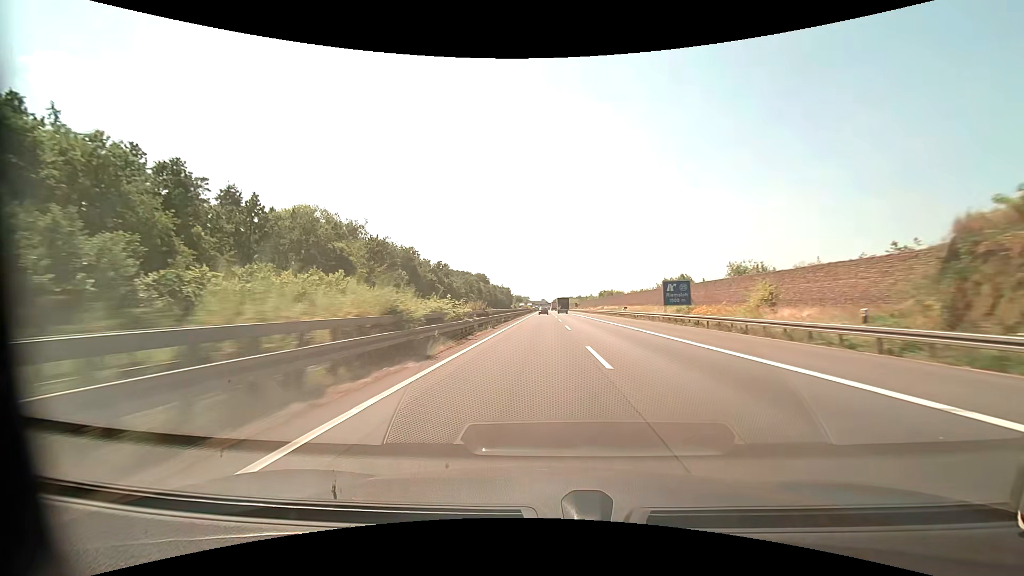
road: motorway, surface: asphalt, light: Day
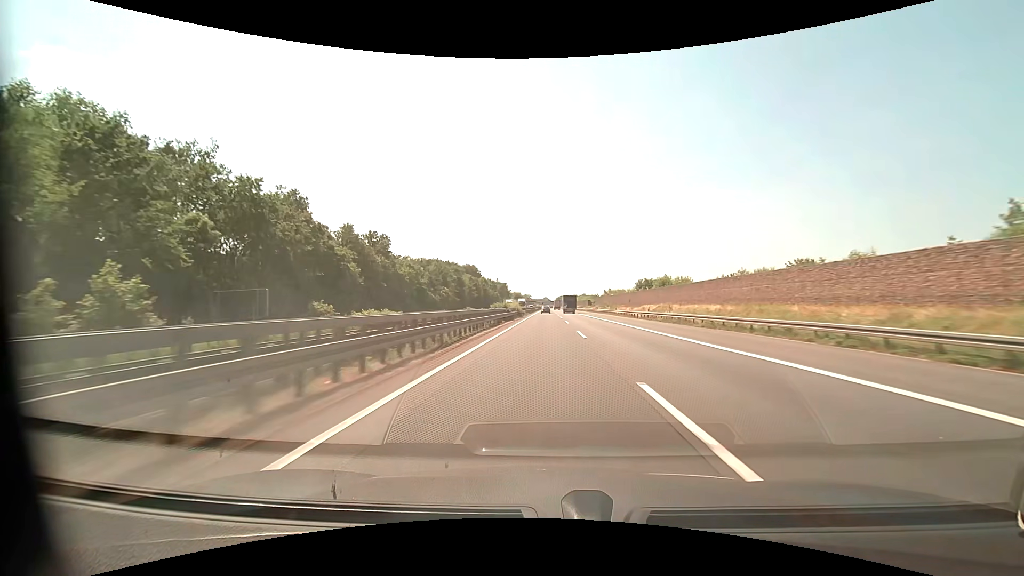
(-0.1, +62.0) m; 0°
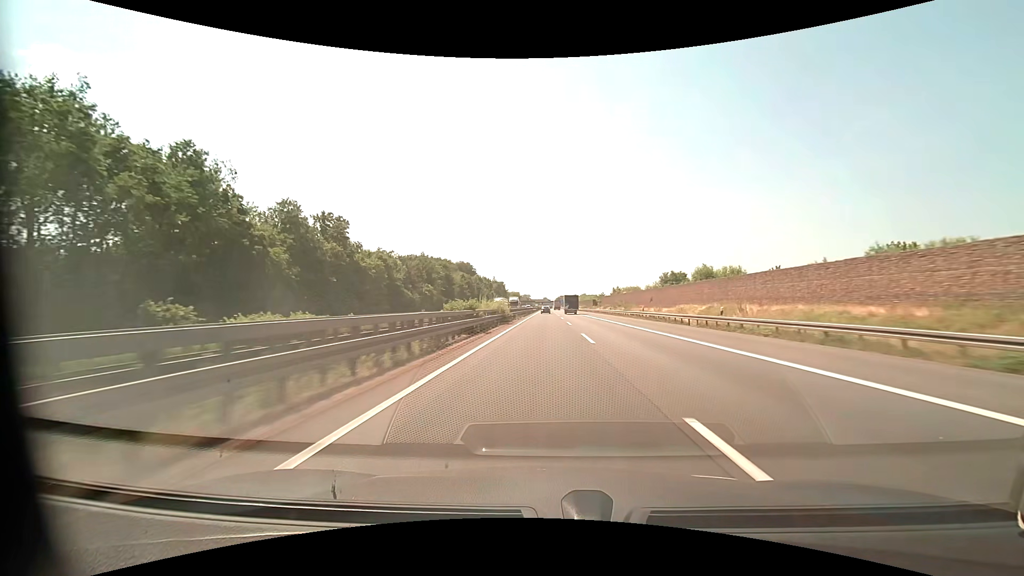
(0.0, +20.7) m; 0°
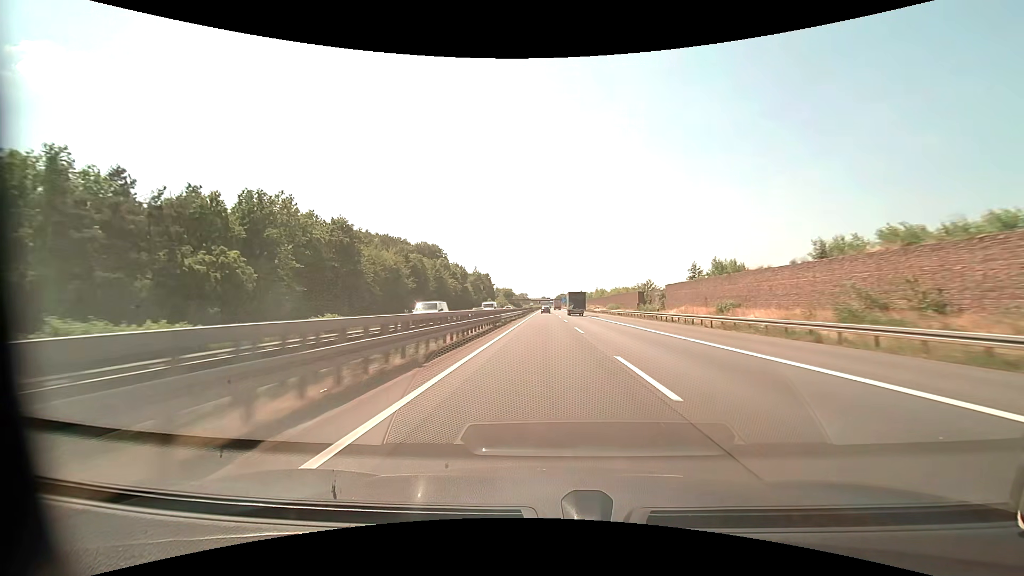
(+0.1, +82.8) m; 0°
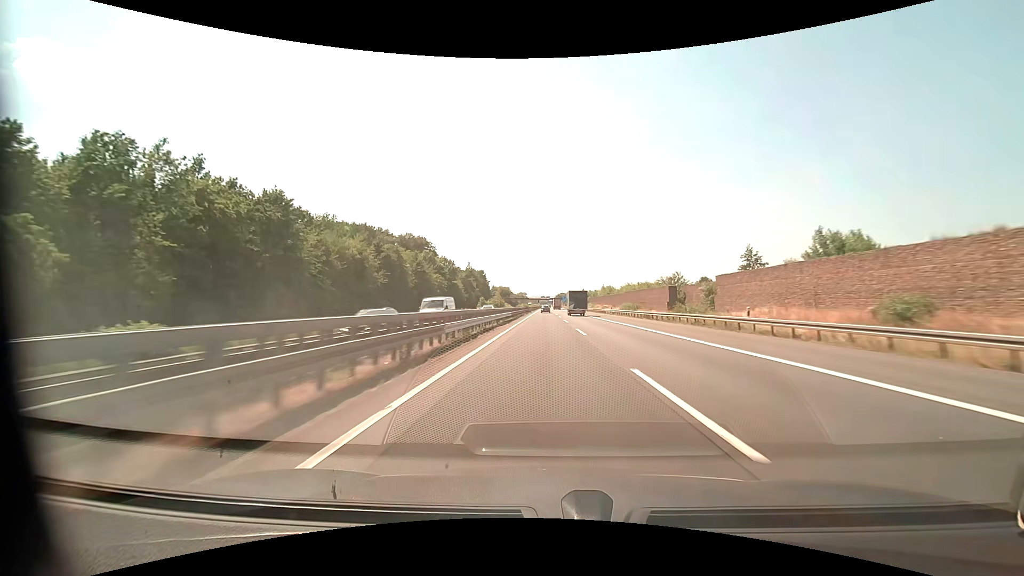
(0.0, +20.7) m; 0°
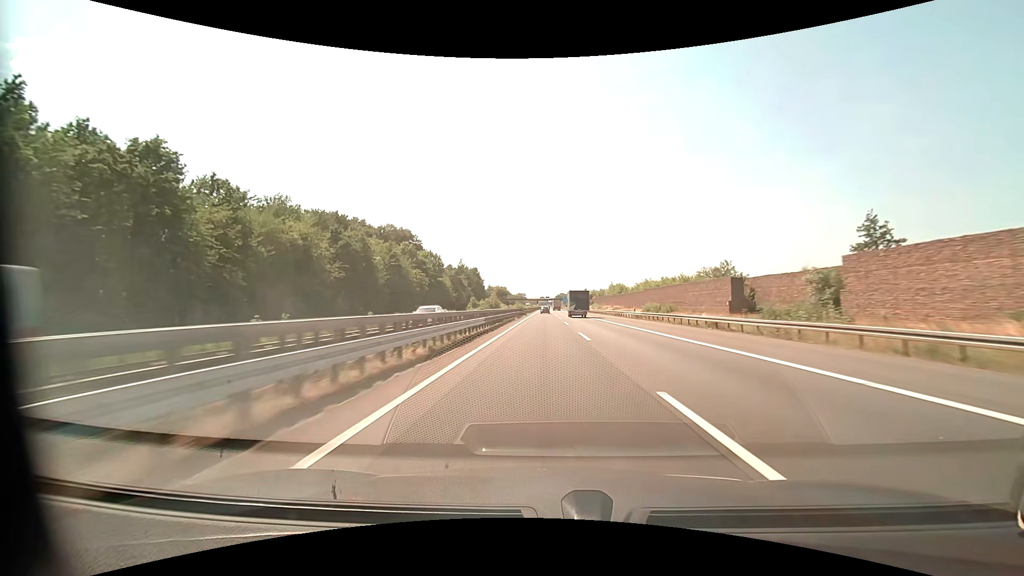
(0.0, +20.7) m; 0°
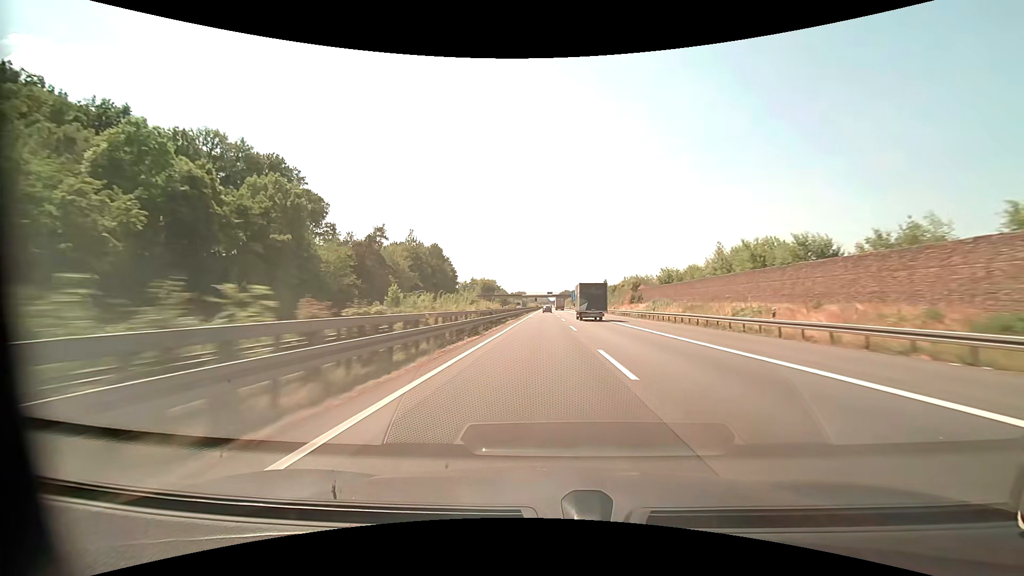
(0.0, +82.8) m; 0°
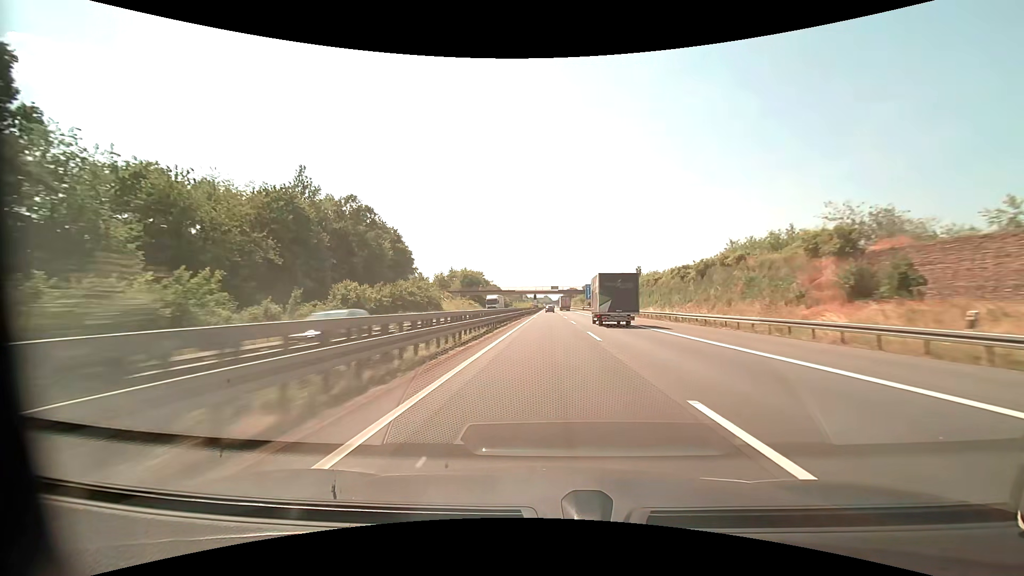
(-0.4, +62.1) m; 0°
(0, +10) (0, +20) (0, +30) (0, +40) (0, +50) (0, +60) (0, +70) (+1, +80) (+1, +90) (+1, +100) m
